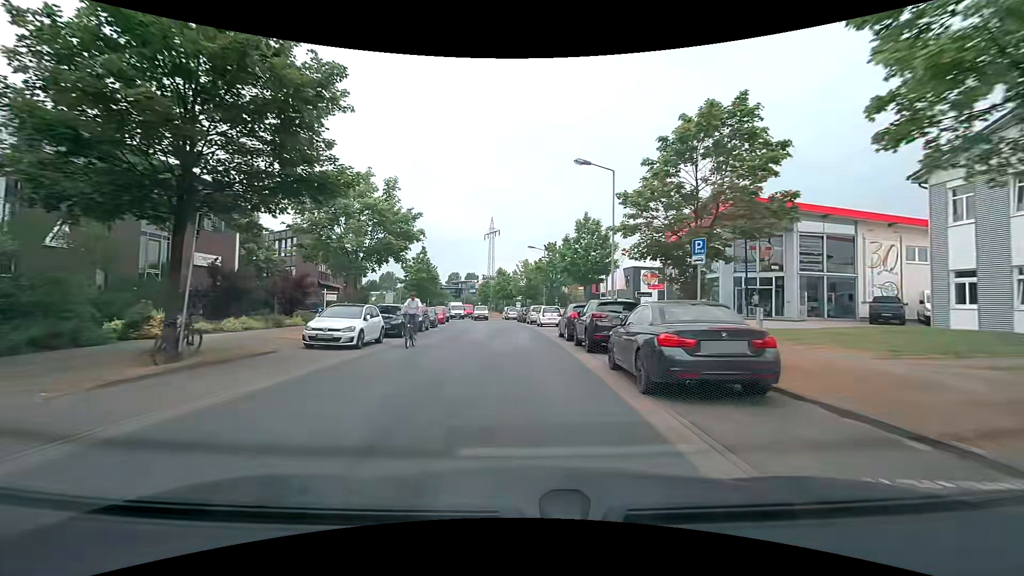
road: residential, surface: asphalt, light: Day
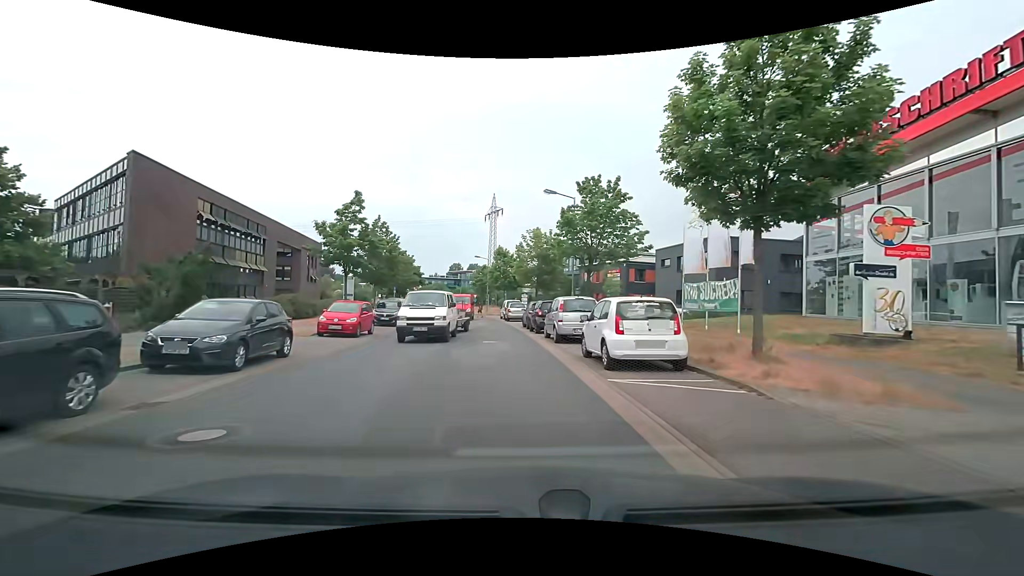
(-0.2, +24.9) m; -1°
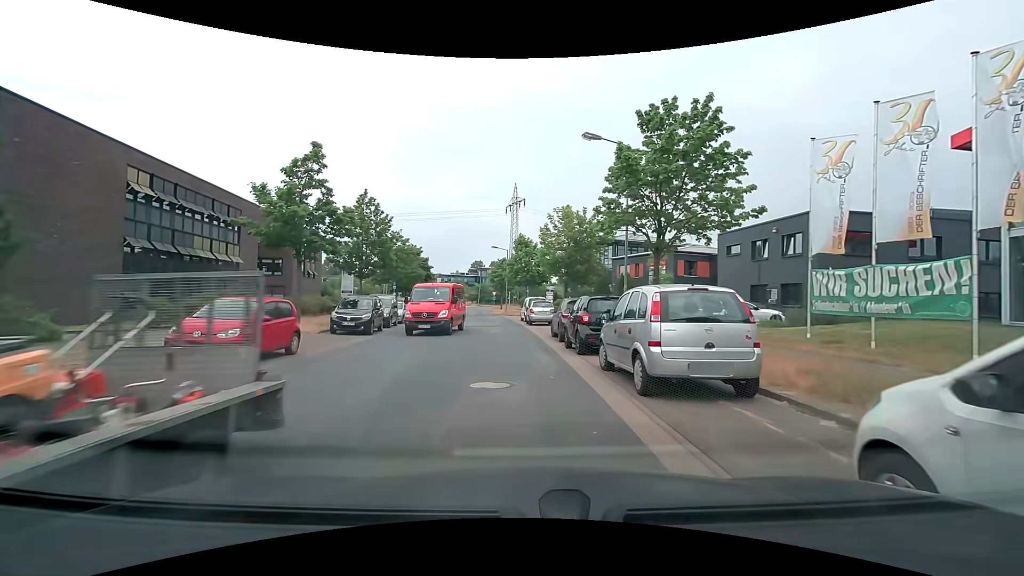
(-0.1, +9.7) m; -3°
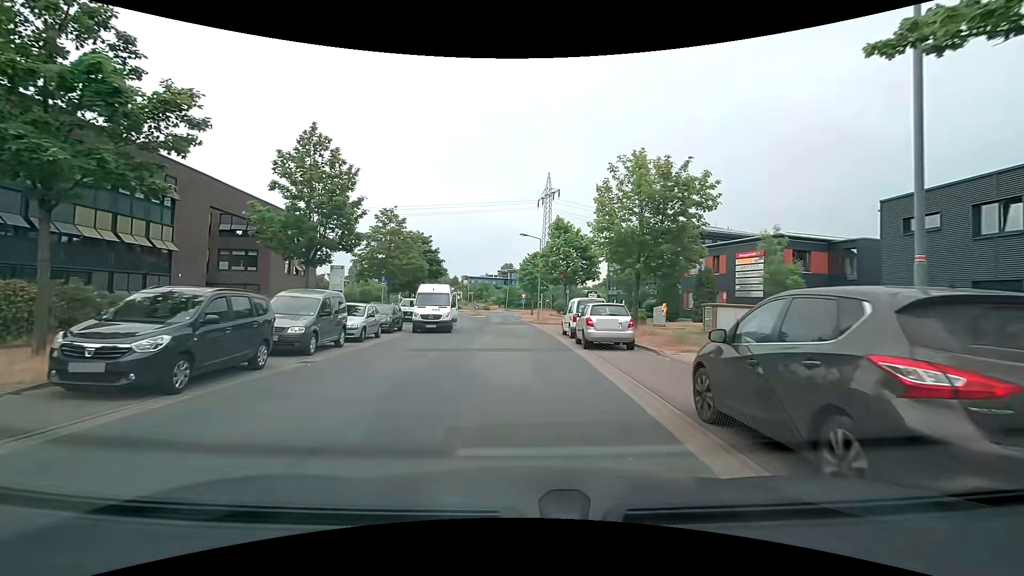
(-0.4, +14.0) m; -3°
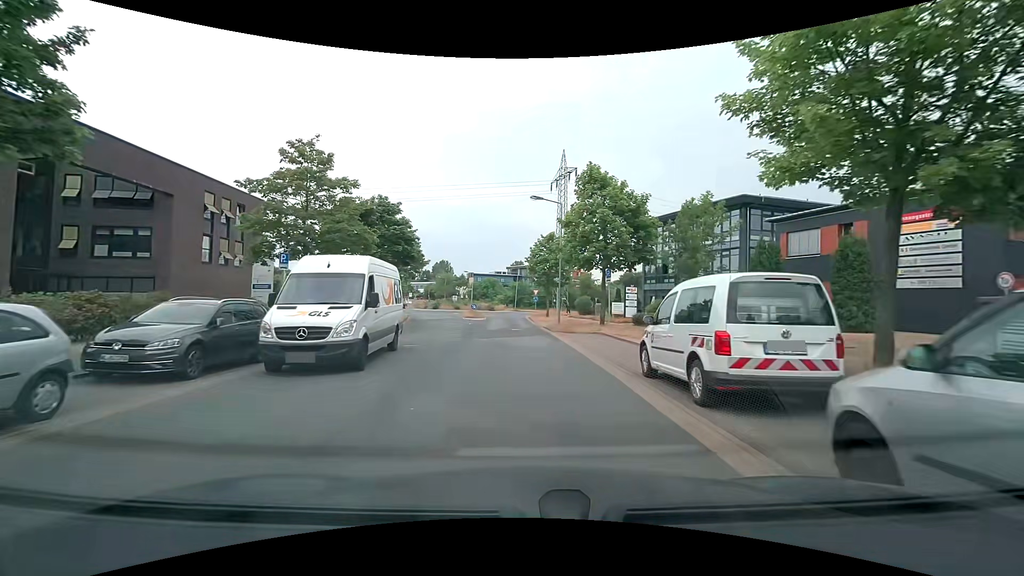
(-0.2, +15.5) m; -1°
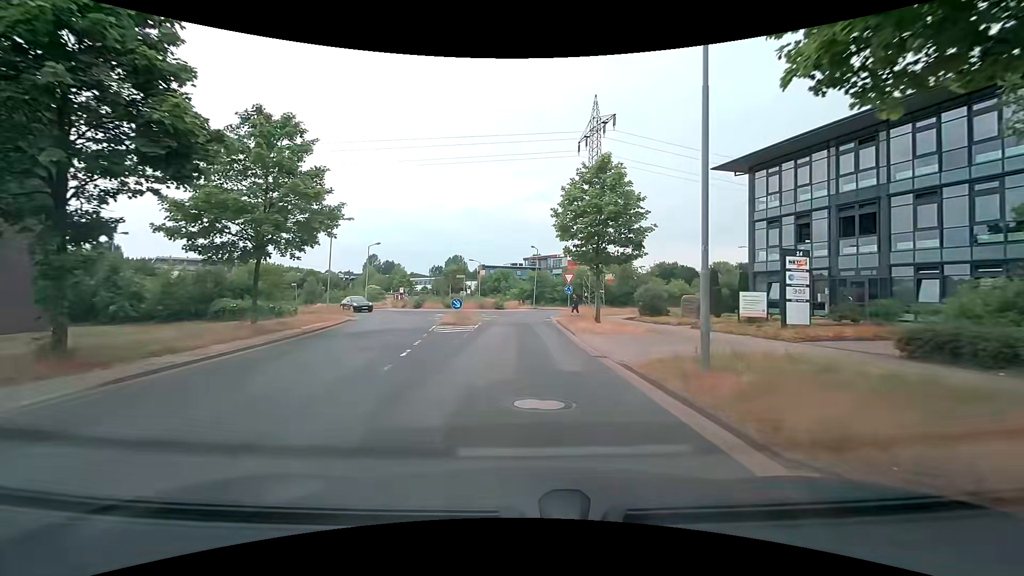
(-0.4, +22.8) m; -2°
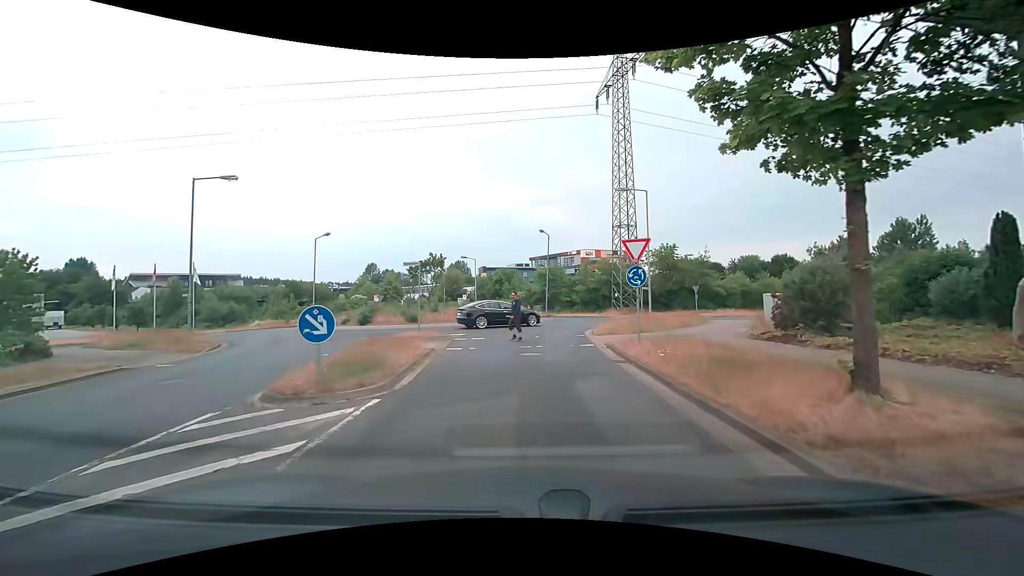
(-0.1, +18.0) m; -1°
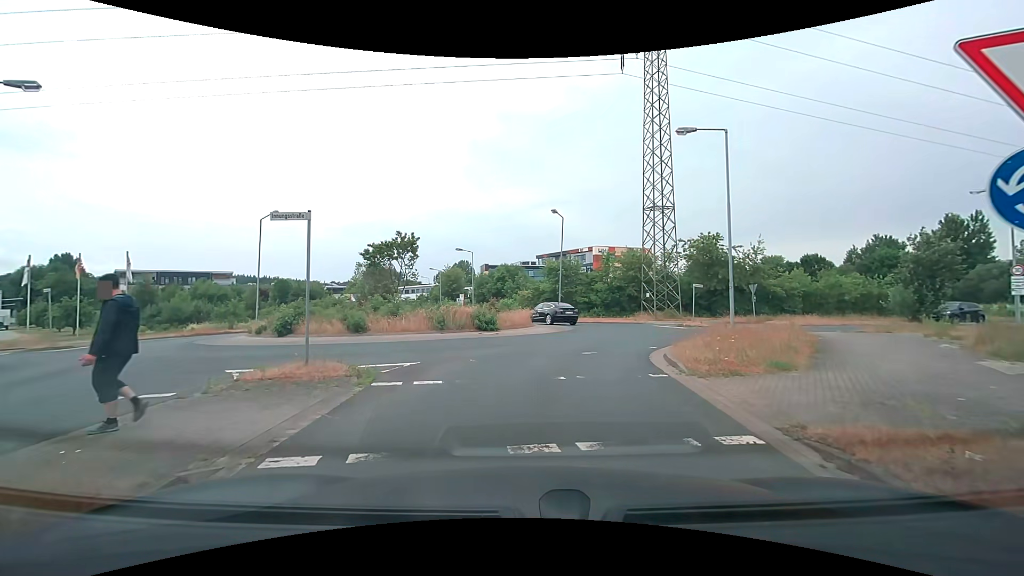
(-0.1, +10.8) m; -1°
(0, +10) (+3, +20) (+5, +29) (+1, +38) (-9, +40) (-17, +35) (-25, +30) (-35, +28) (-45, +26) (-55, +24) m
